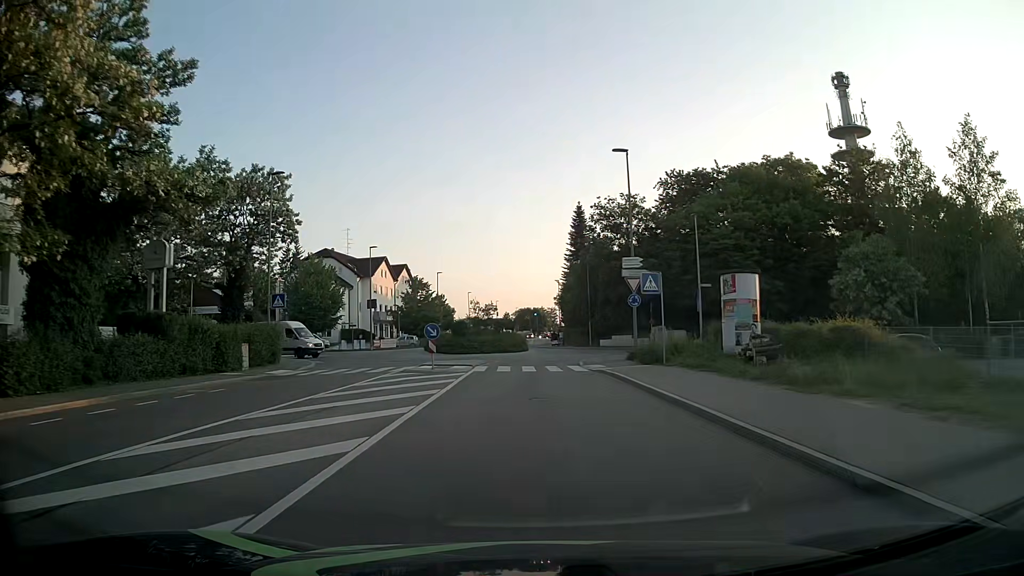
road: tertiary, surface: asphalt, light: Day
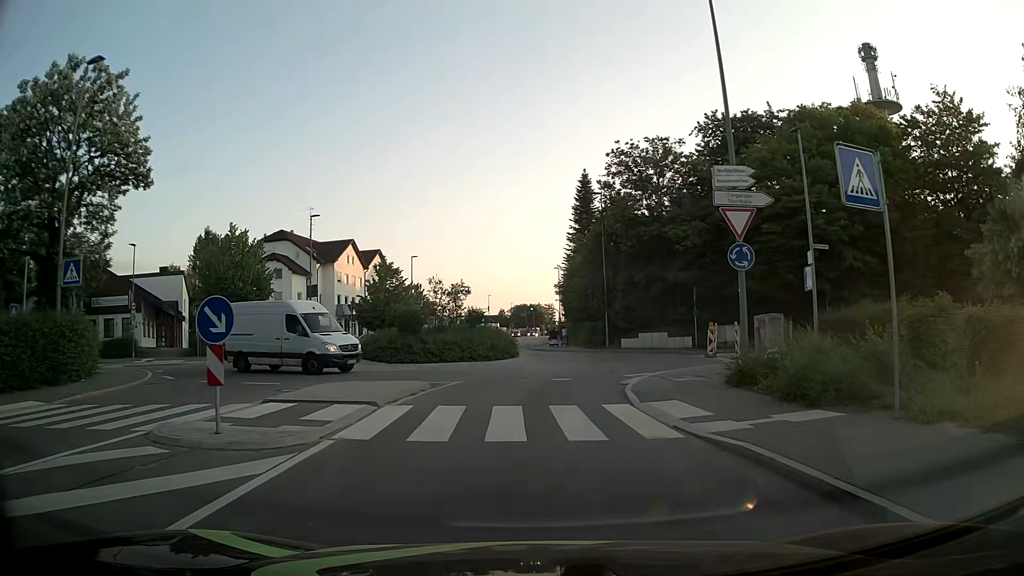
(0.0, +16.7) m; 0°
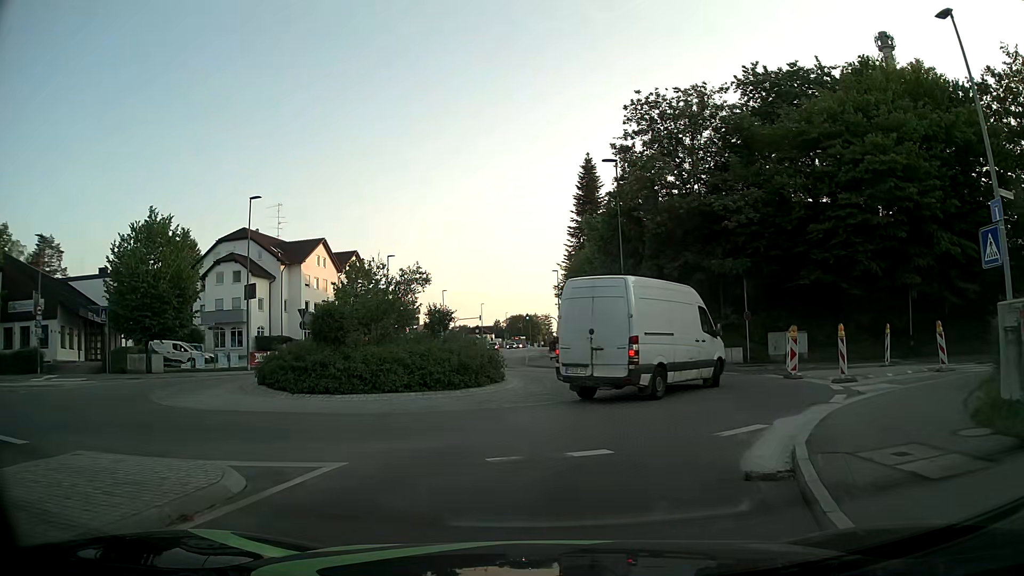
(+0.1, +10.9) m; 0°
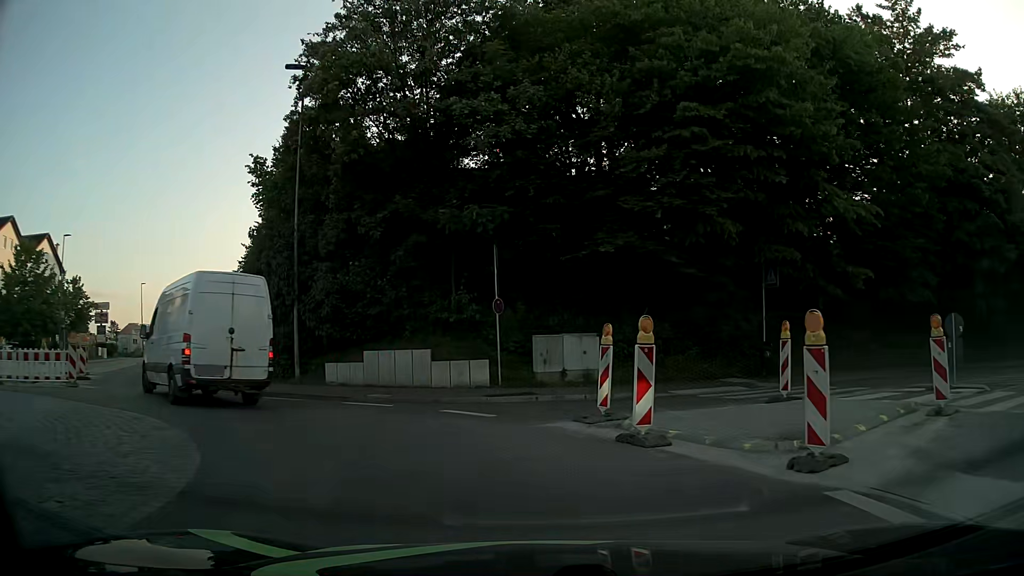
(+2.5, +12.6) m; +24°
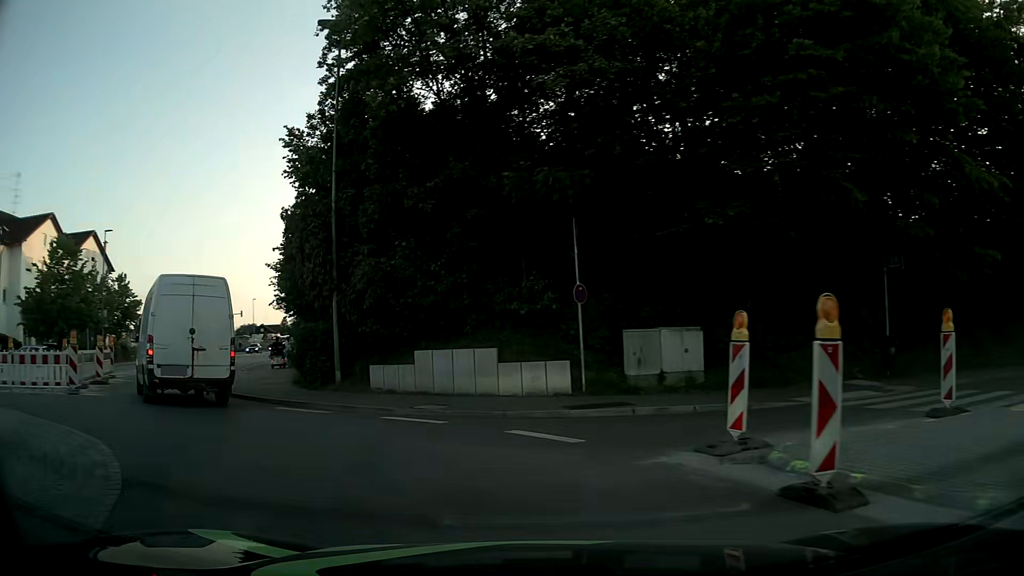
(-0.1, +3.5) m; -7°
(-3, +9) (-10, +17) (-14, +26) (-17, +35) (-20, +45) (-23, +54) (-26, +64) (-29, +74) (-32, +83) (-34, +93) m
